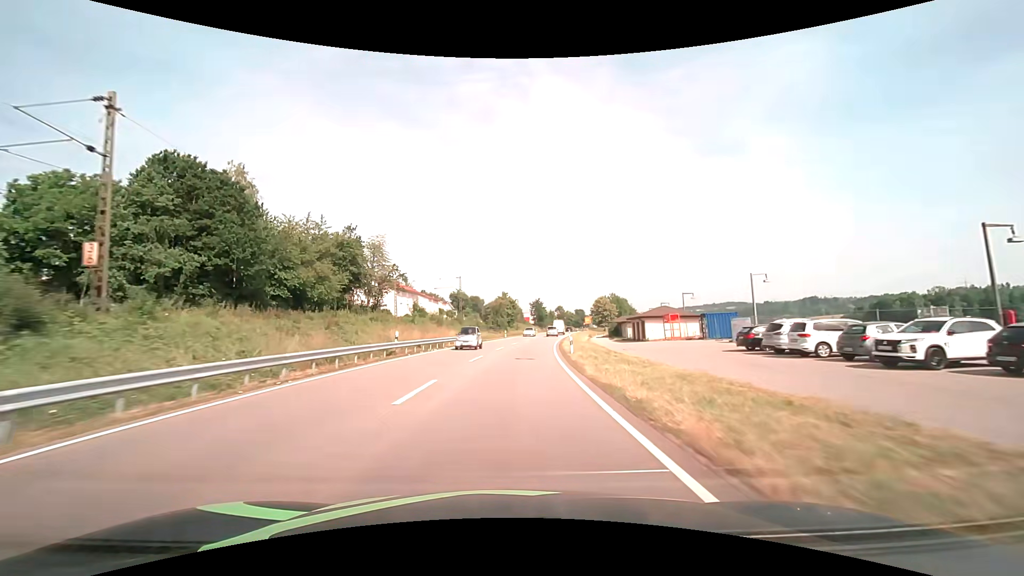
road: primary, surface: asphalt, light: Day
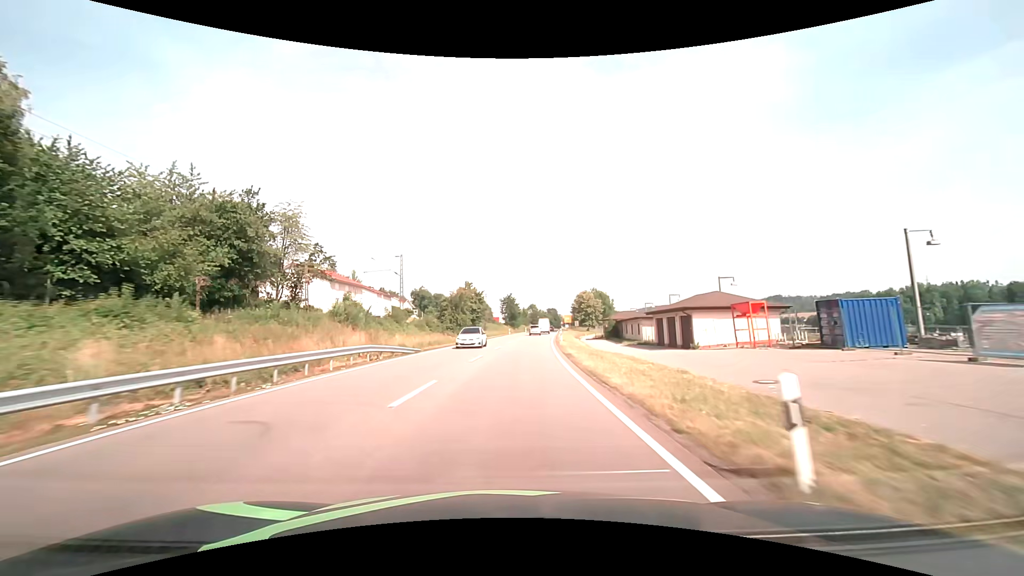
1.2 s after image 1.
(+0.7, +24.4) m; +3°
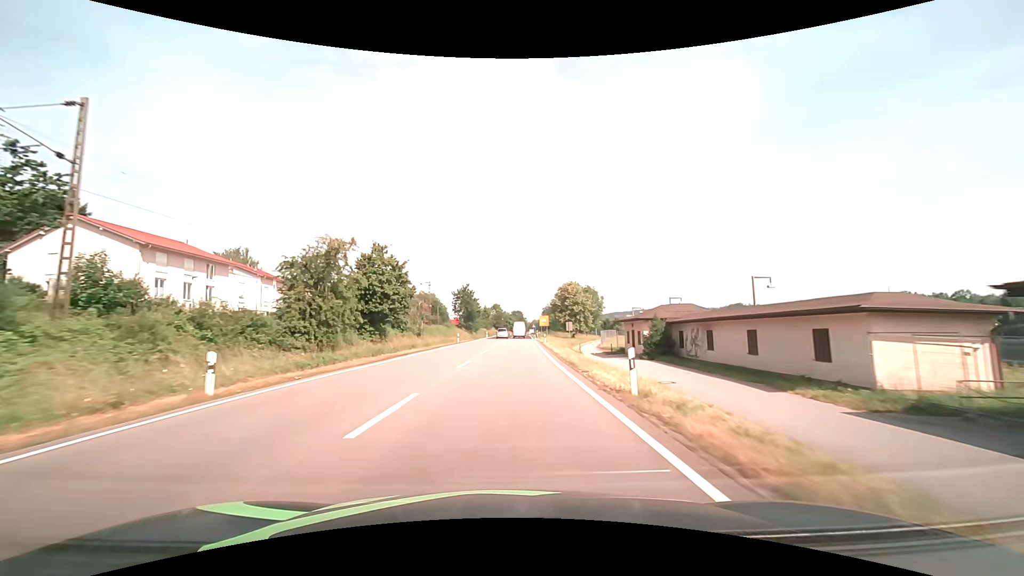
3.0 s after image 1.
(+1.6, +38.4) m; +4°
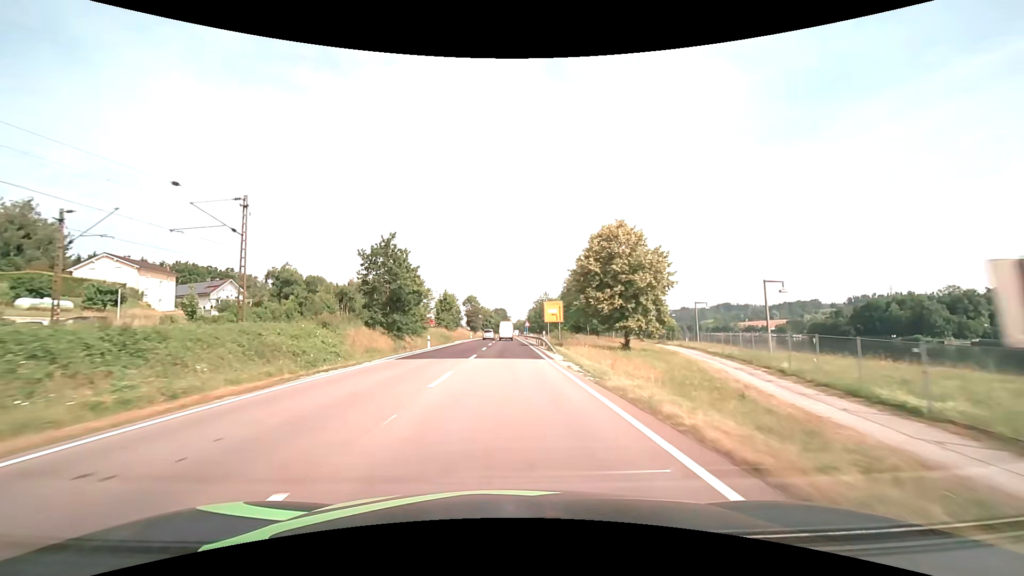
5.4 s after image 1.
(+1.4, +54.7) m; +2°
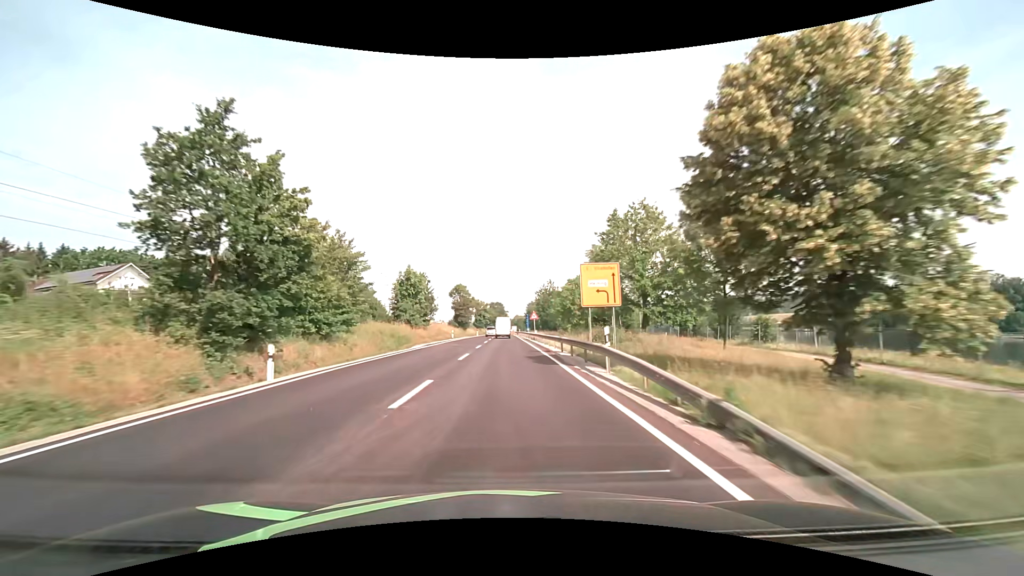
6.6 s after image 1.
(+0.1, +27.7) m; 0°
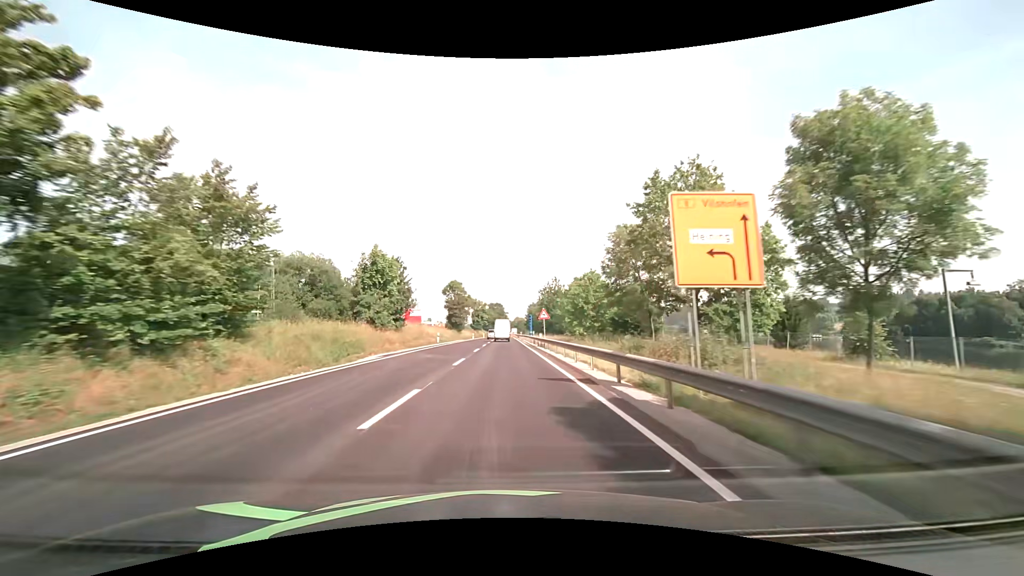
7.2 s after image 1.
(0.0, +13.5) m; 0°
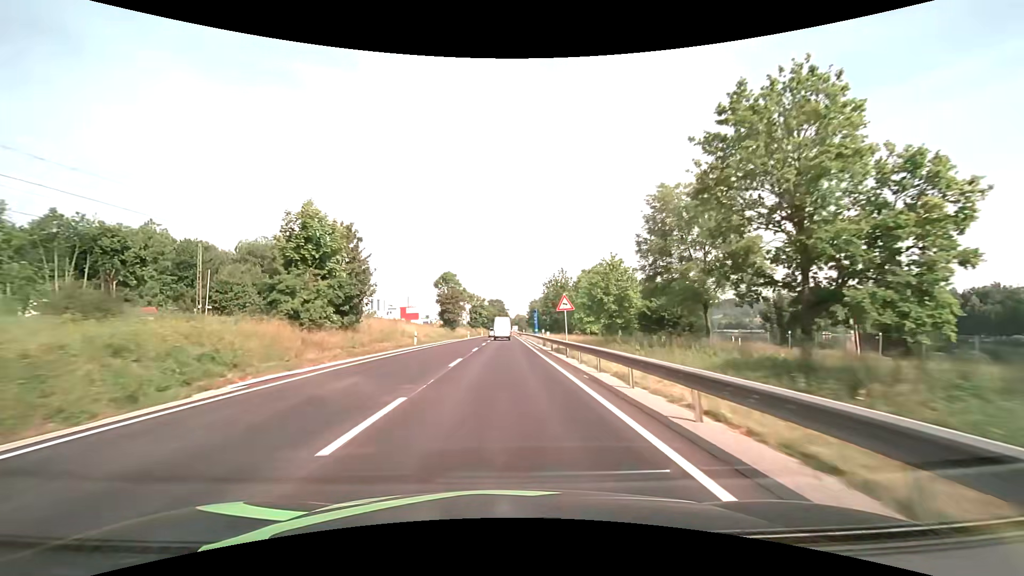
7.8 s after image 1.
(+0.1, +13.4) m; 0°
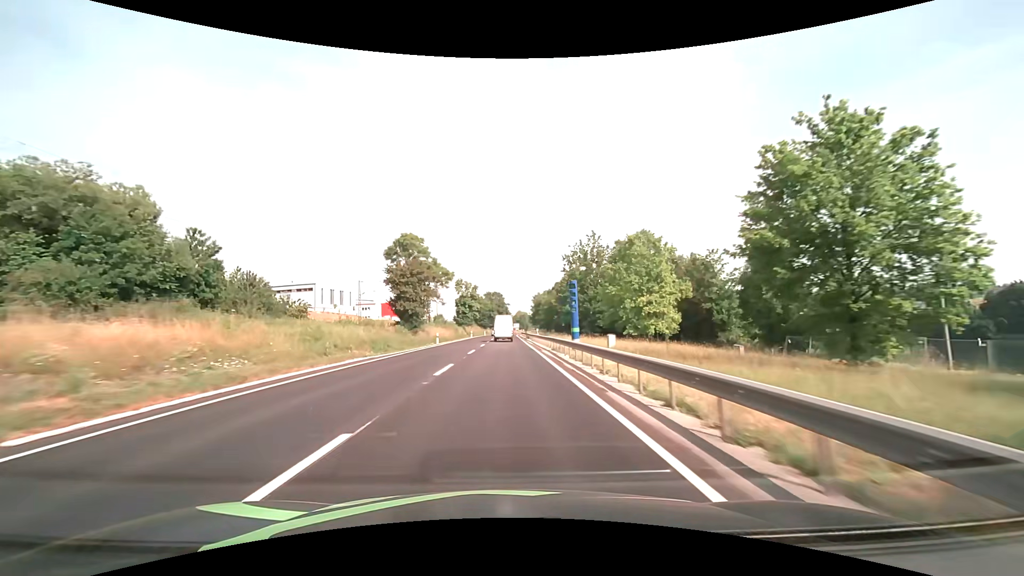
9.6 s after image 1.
(-0.1, +39.1) m; 0°
(0, +10) (0, +20) (0, +30) (0, +40) (0, +50) (0, +60) (0, +70) (0, +80) (0, +90) (+1, +100) m
